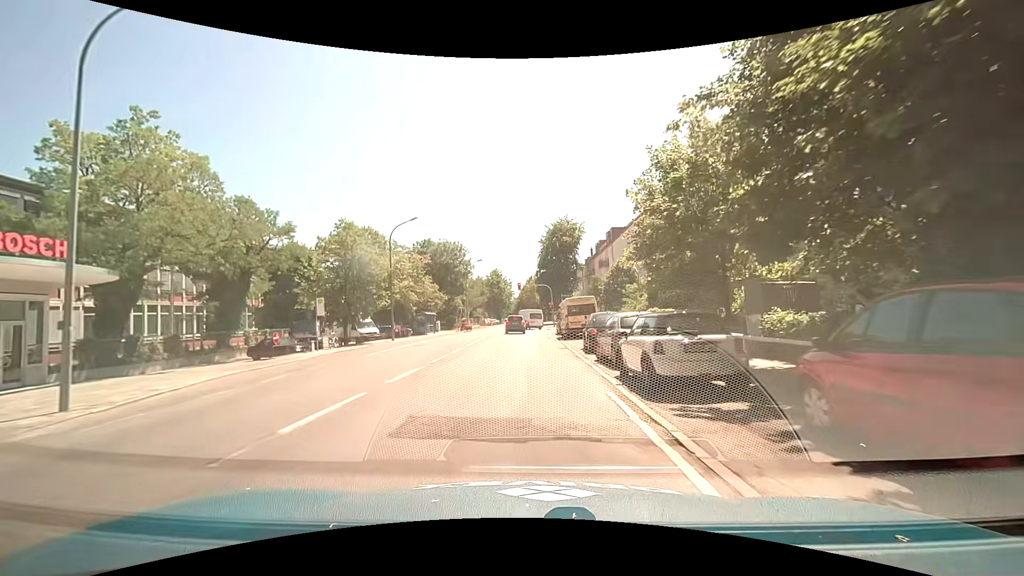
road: tertiary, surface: asphalt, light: Day
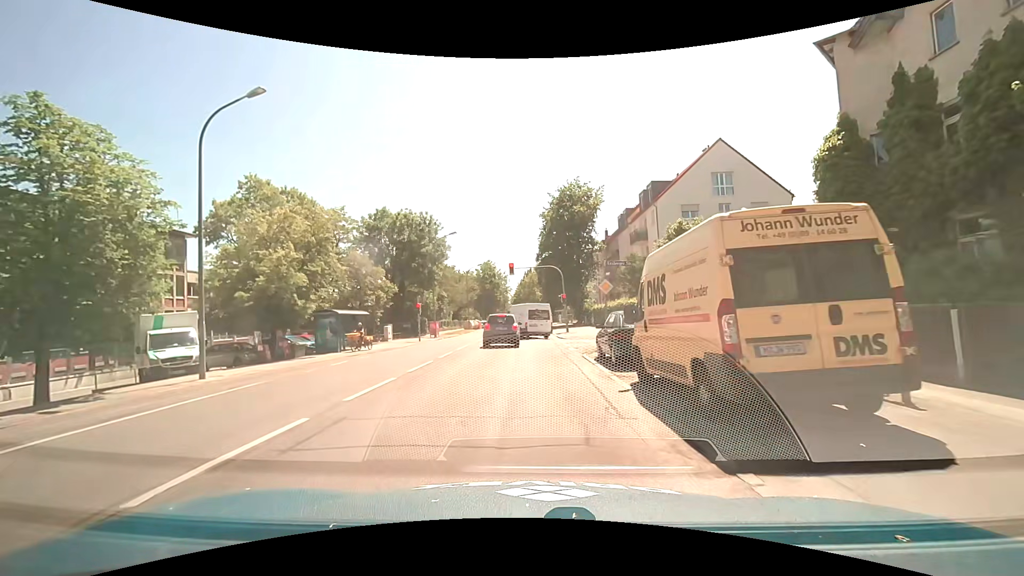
(0.0, +24.4) m; +1°
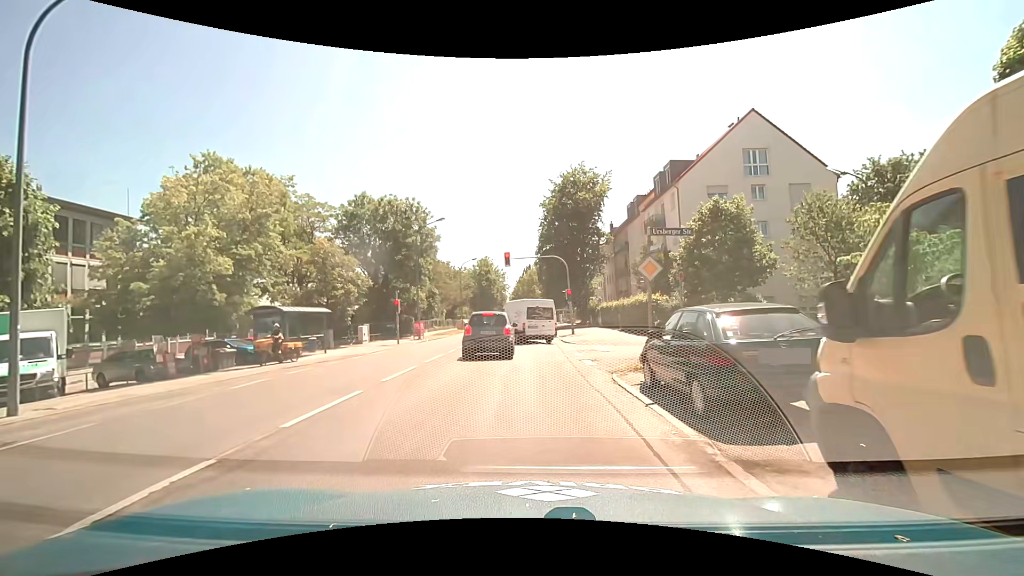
(-0.1, +6.3) m; -1°
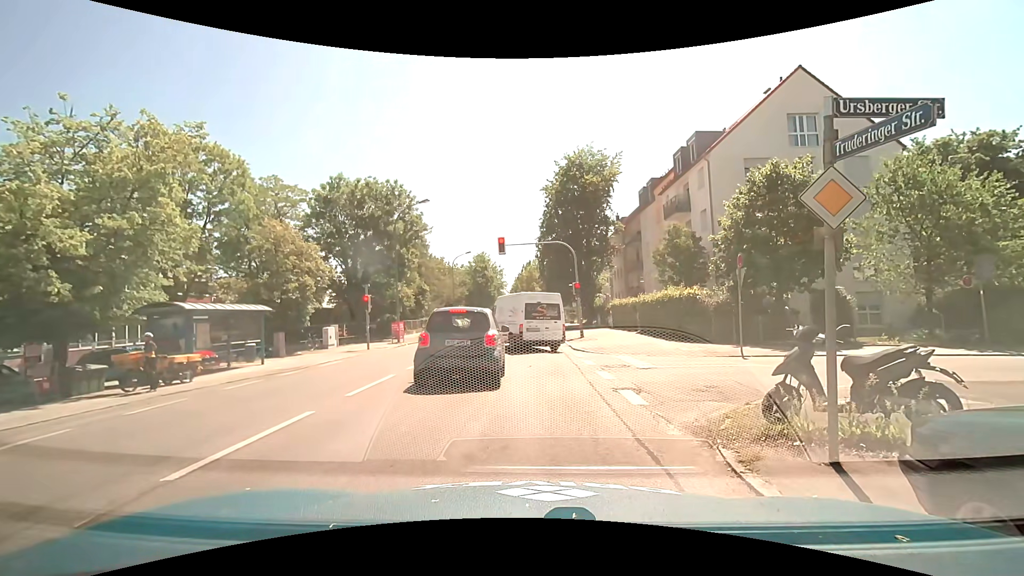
(0.0, +6.1) m; 0°
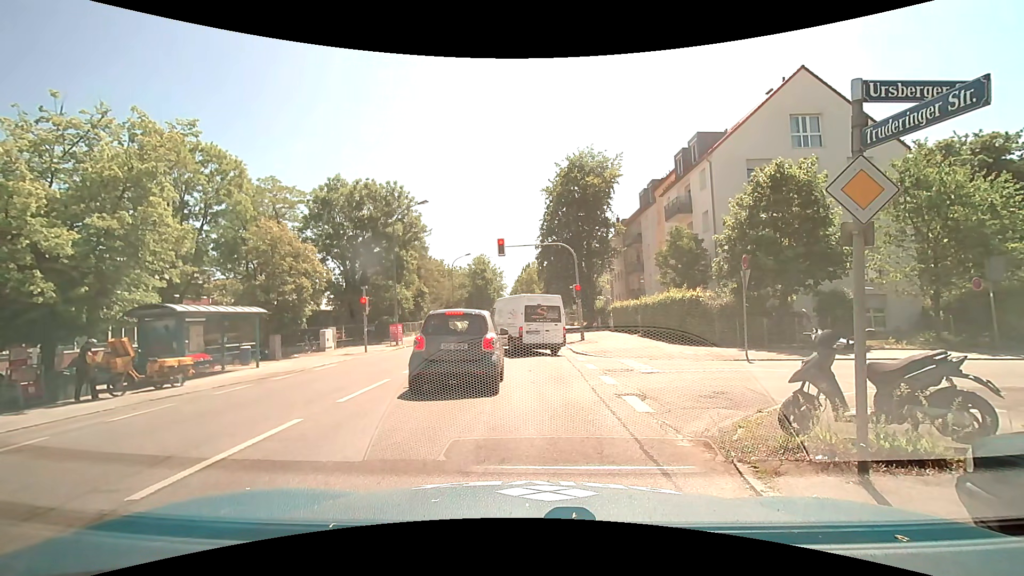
(0.0, +0.4) m; 0°
